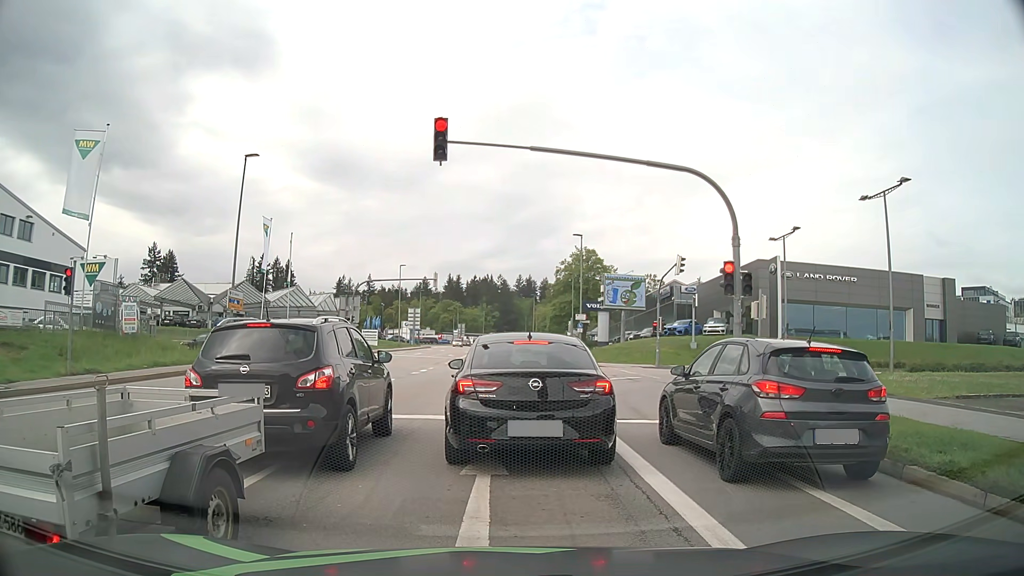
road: tertiary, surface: asphalt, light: Day
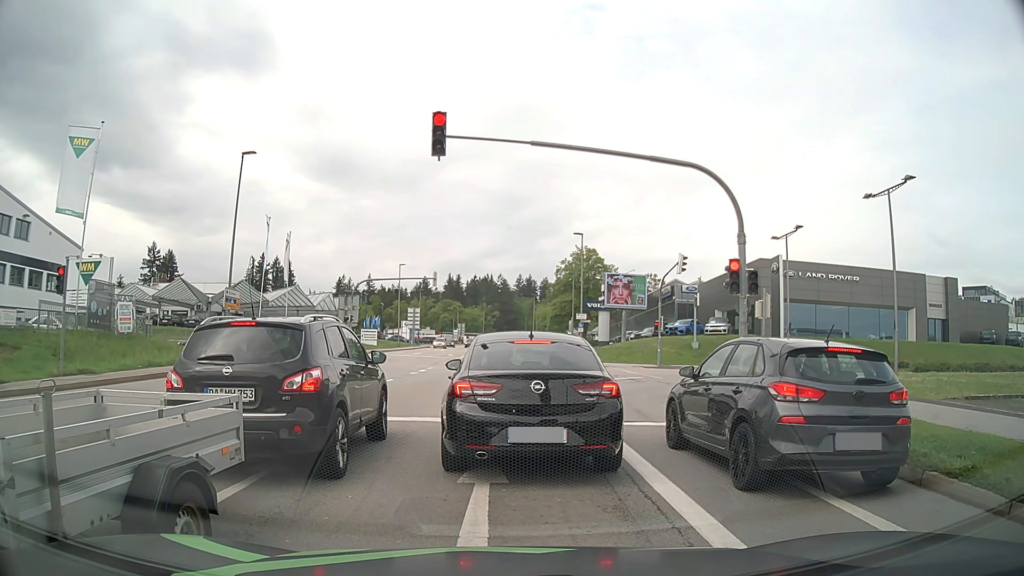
(0.0, +0.5) m; 0°
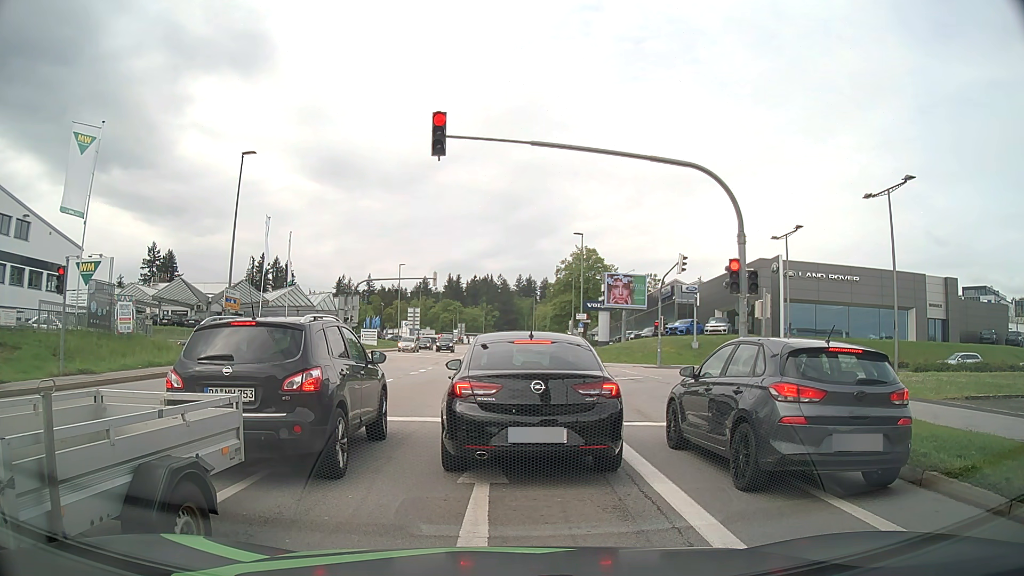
(0.0, 0.0) m; 0°
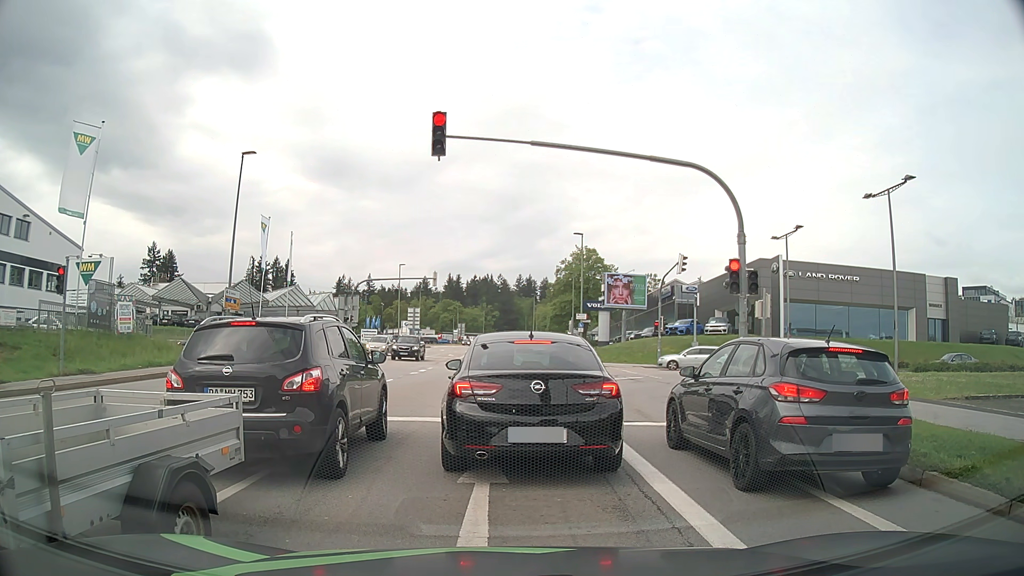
(0.0, 0.0) m; 0°
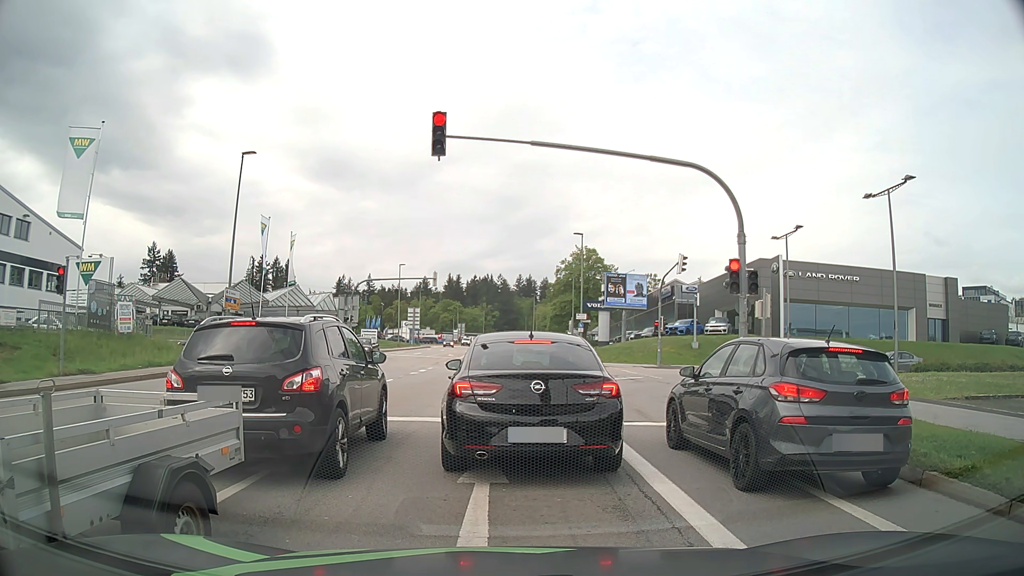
(0.0, 0.0) m; 0°
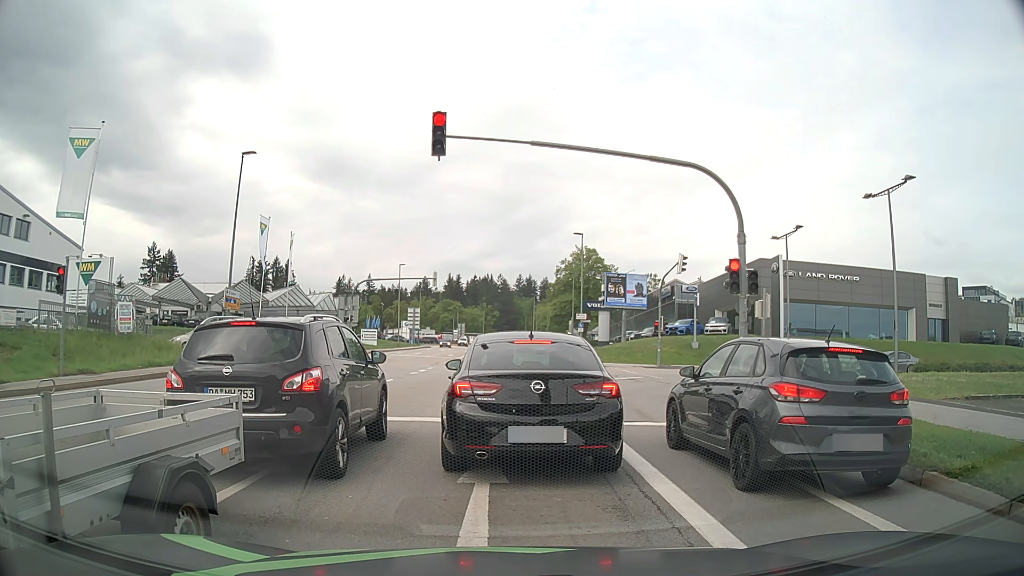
(0.0, 0.0) m; 0°
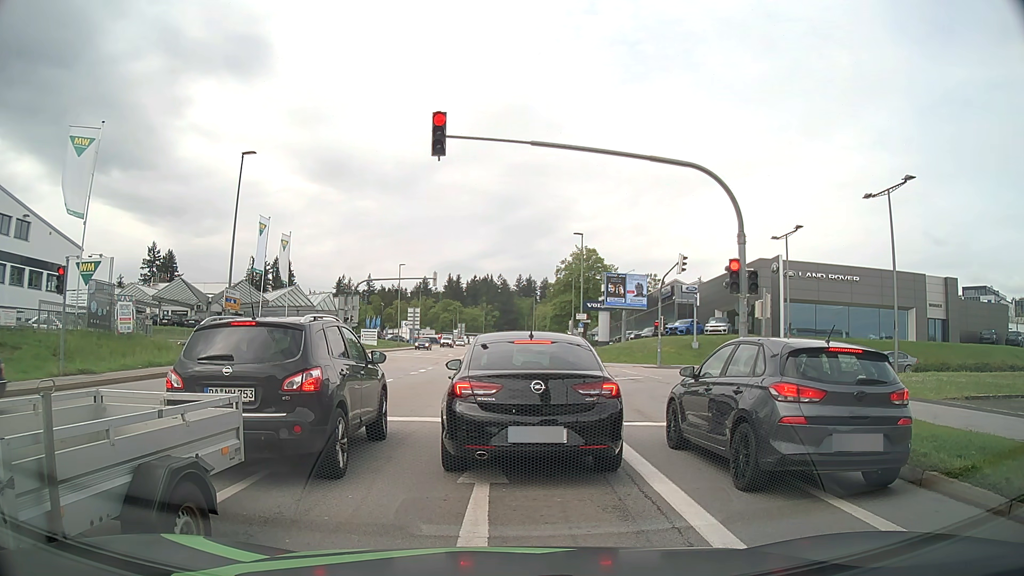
(0.0, 0.0) m; 0°
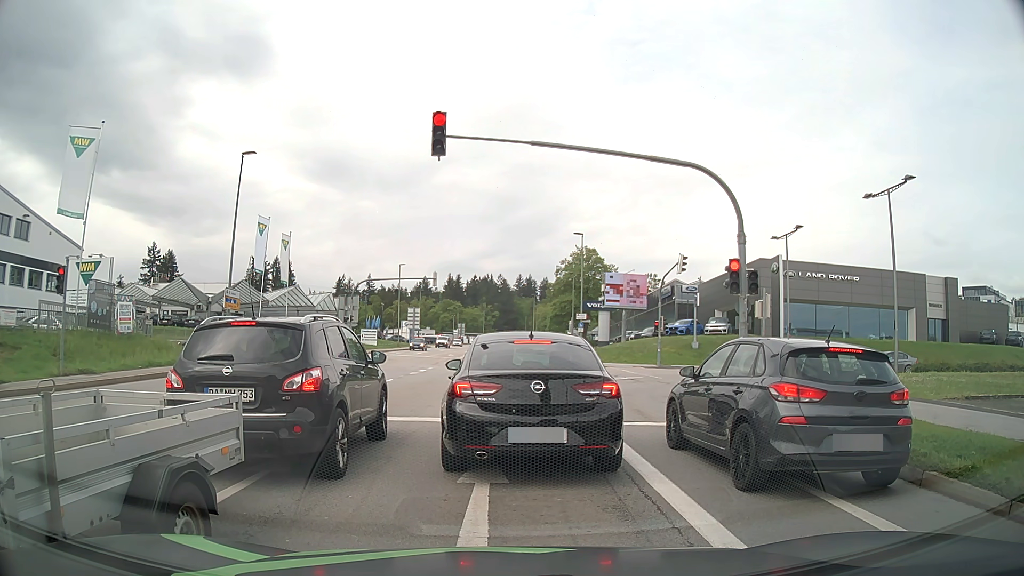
(0.0, 0.0) m; 0°
